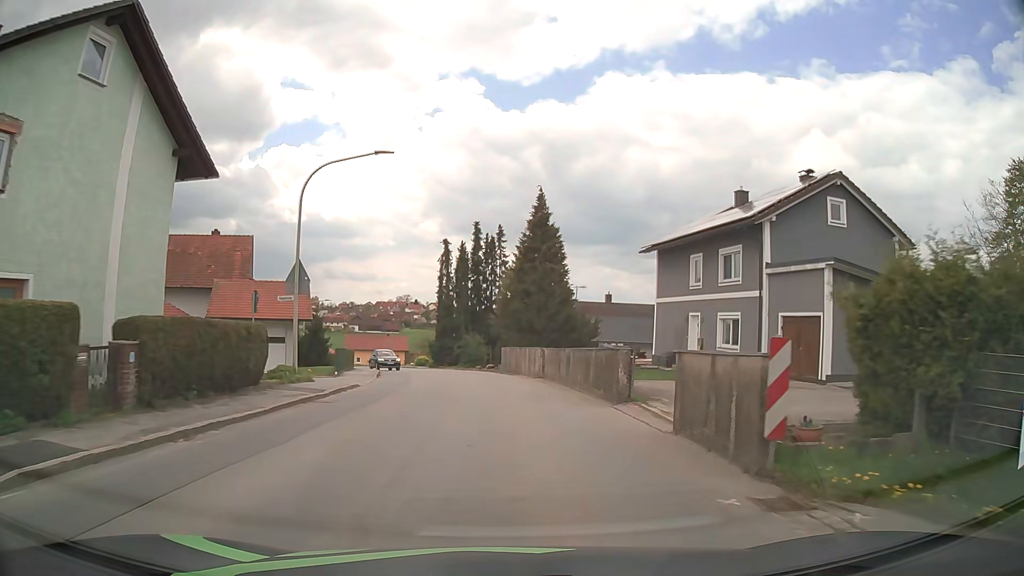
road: tertiary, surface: asphalt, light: Day
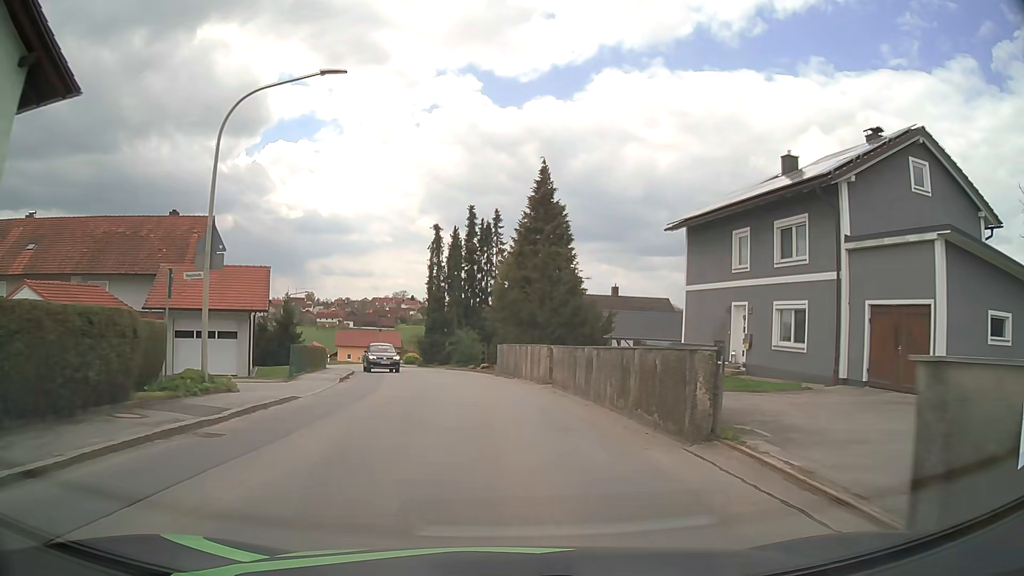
(+0.1, +6.5) m; +1°
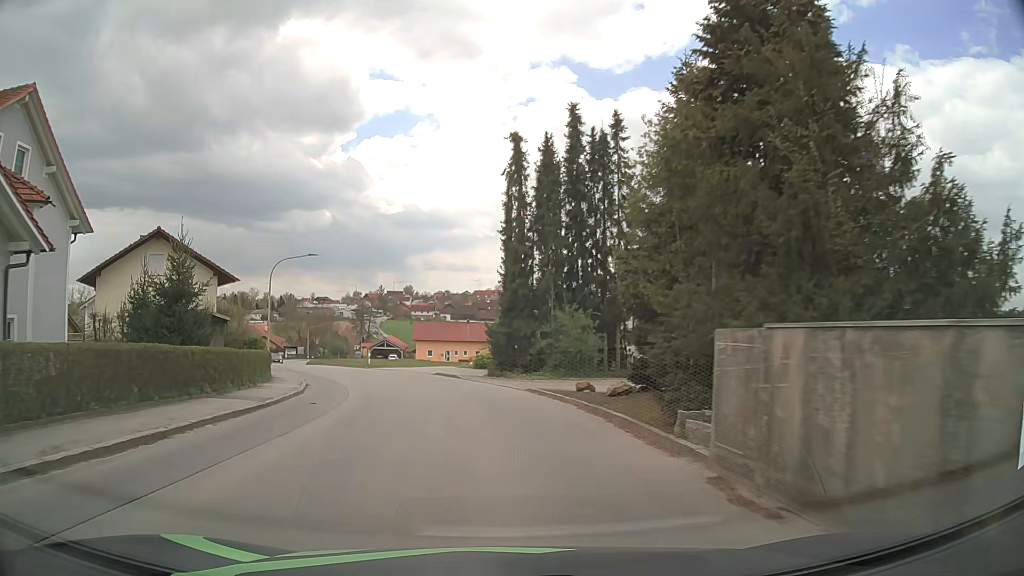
(-1.2, +25.7) m; -8°
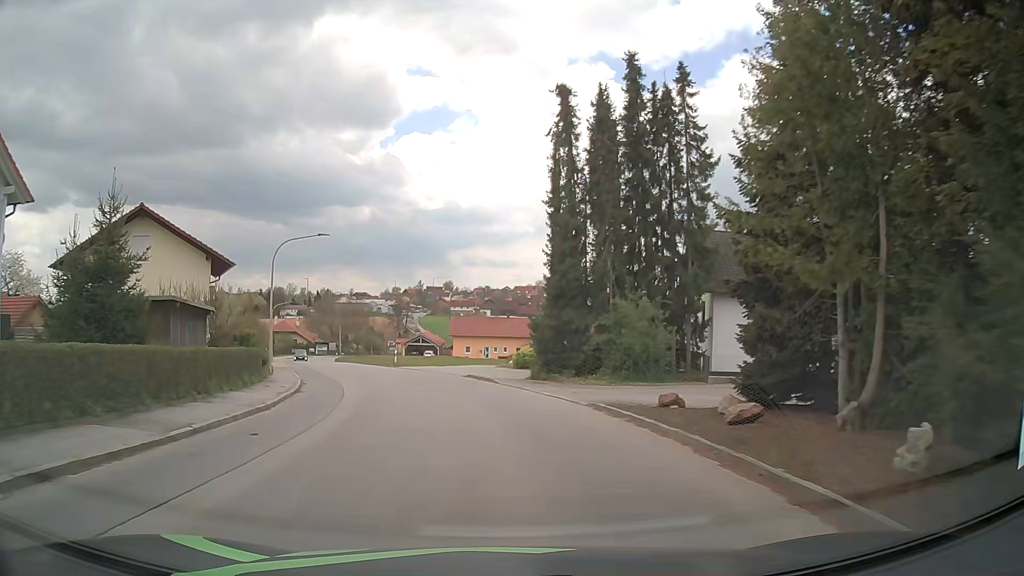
(-0.2, +6.5) m; -4°
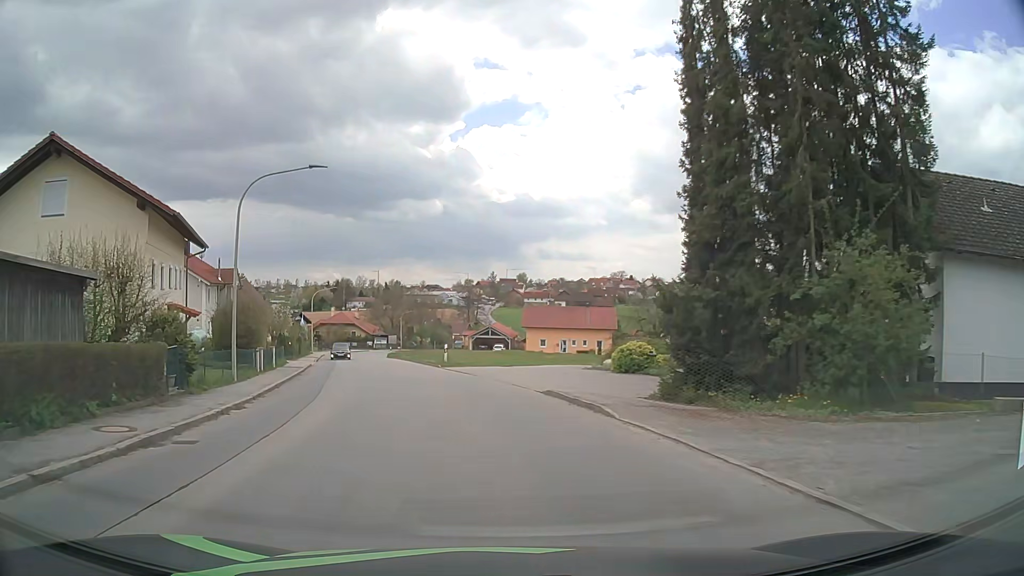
(-0.7, +13.1) m; -6°
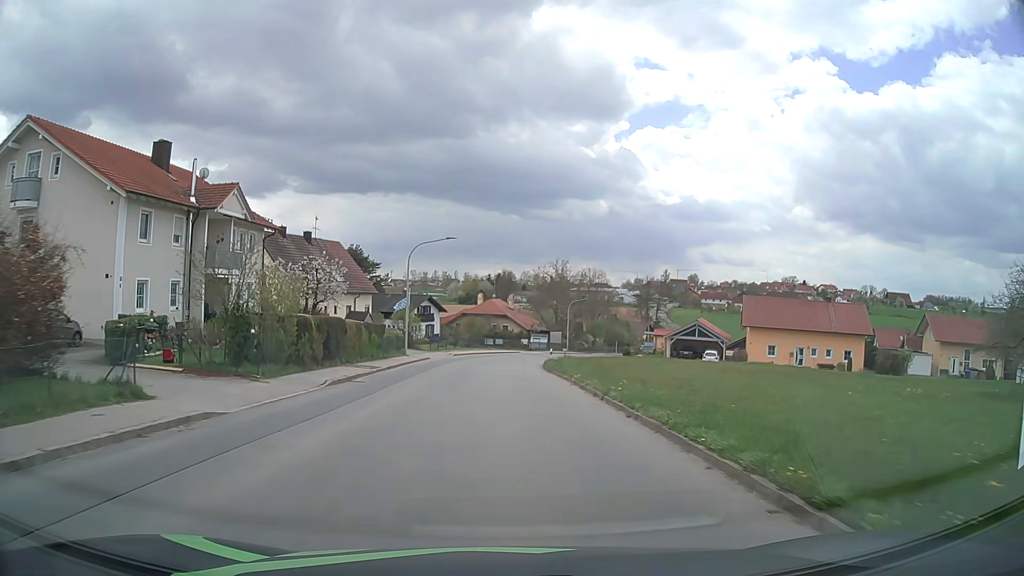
(-4.9, +33.5) m; -14°
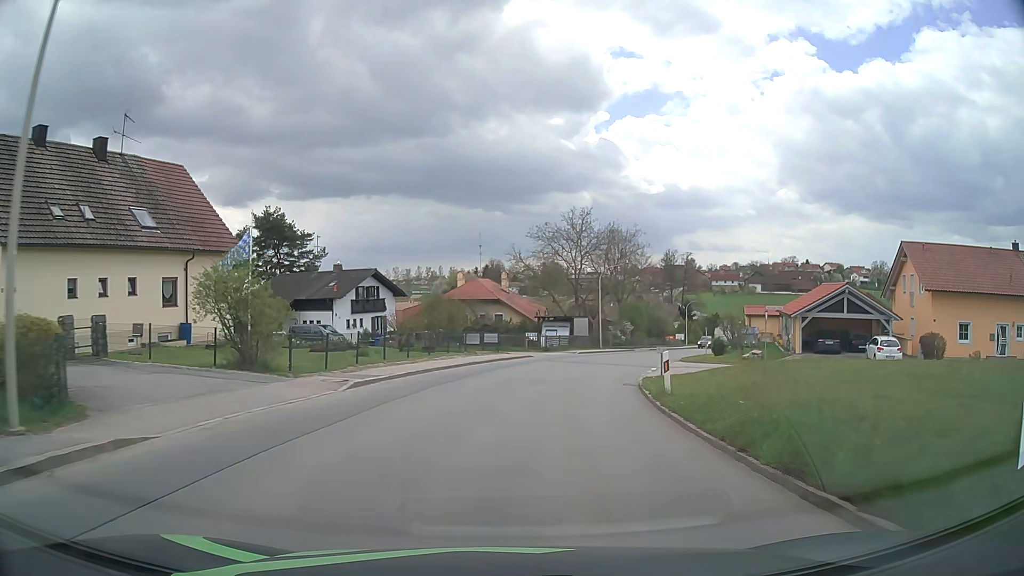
(-0.4, +34.9) m; +1°
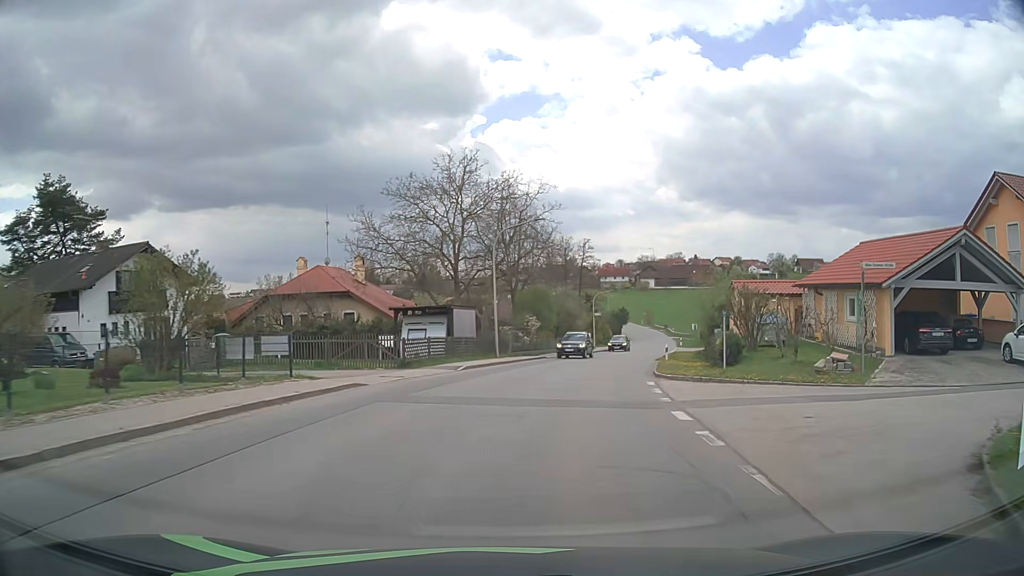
(+1.6, +21.4) m; +10°
(0, +10) (+2, +20) (+4, +30) (+6, +39) (+9, +49) (+11, +59) (+14, +68) (+17, +78) (+20, +88) (+22, +97) m
